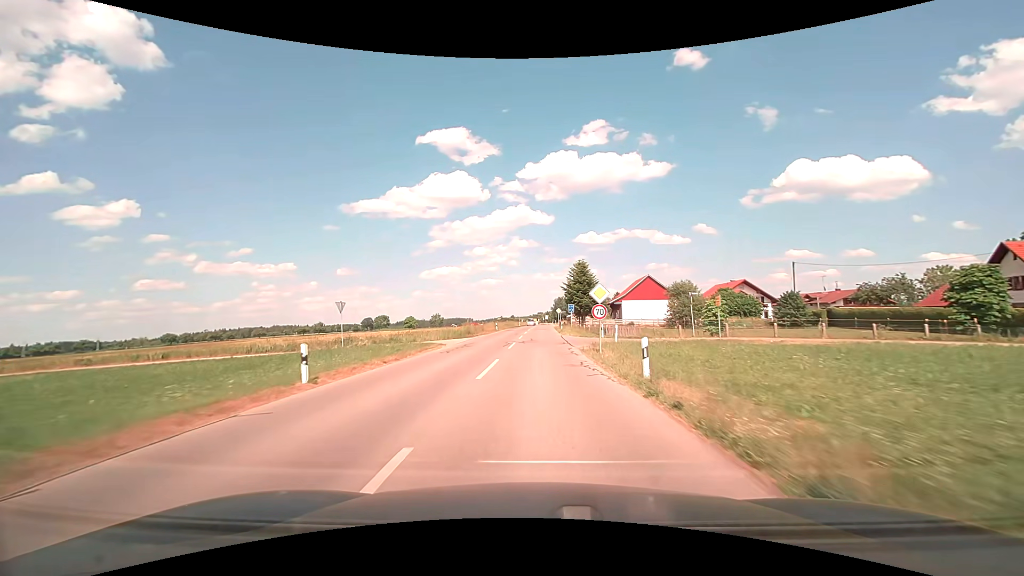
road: tertiary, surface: asphalt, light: Day
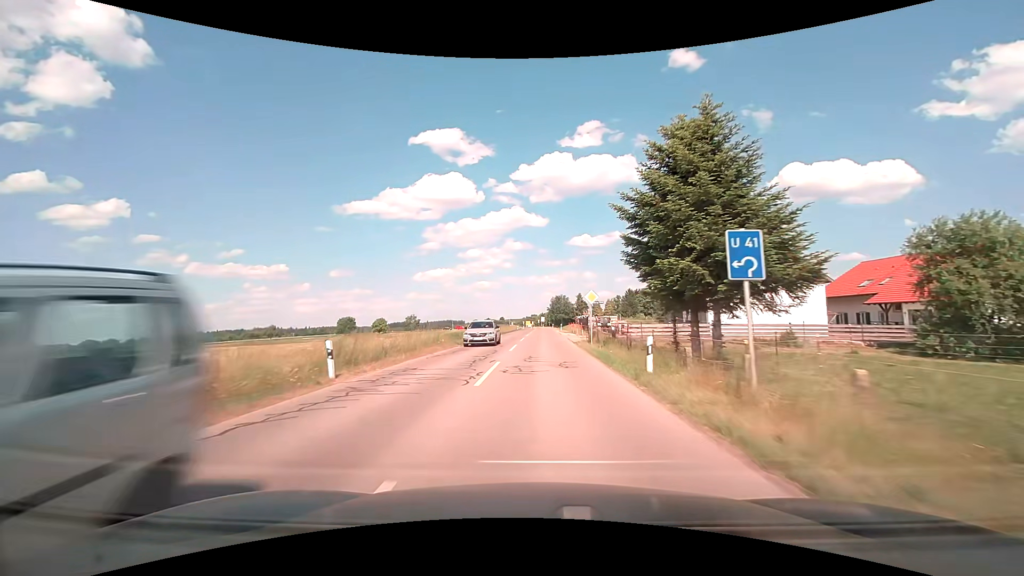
(+0.1, +48.8) m; +1°
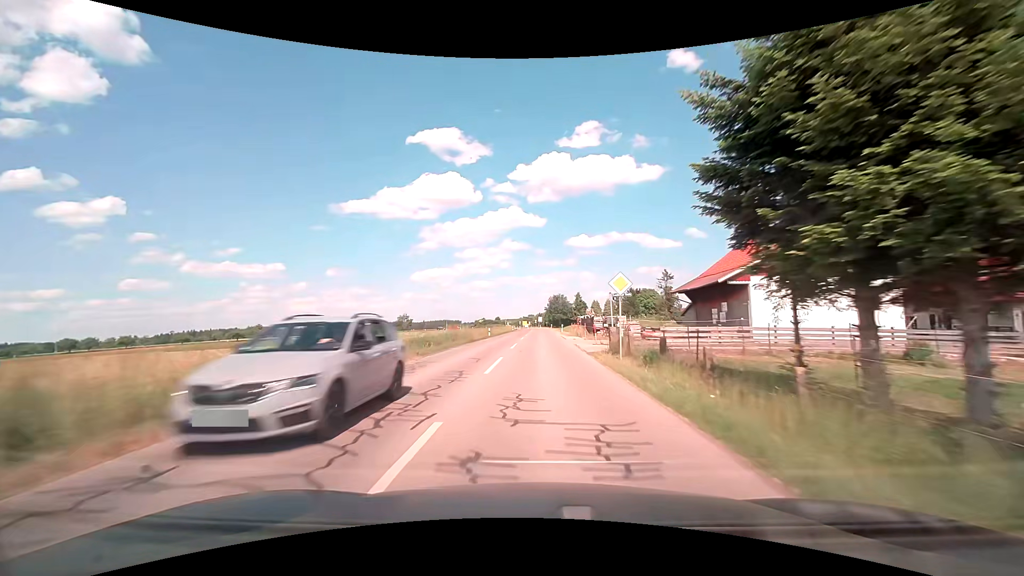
(0.0, +9.7) m; 0°
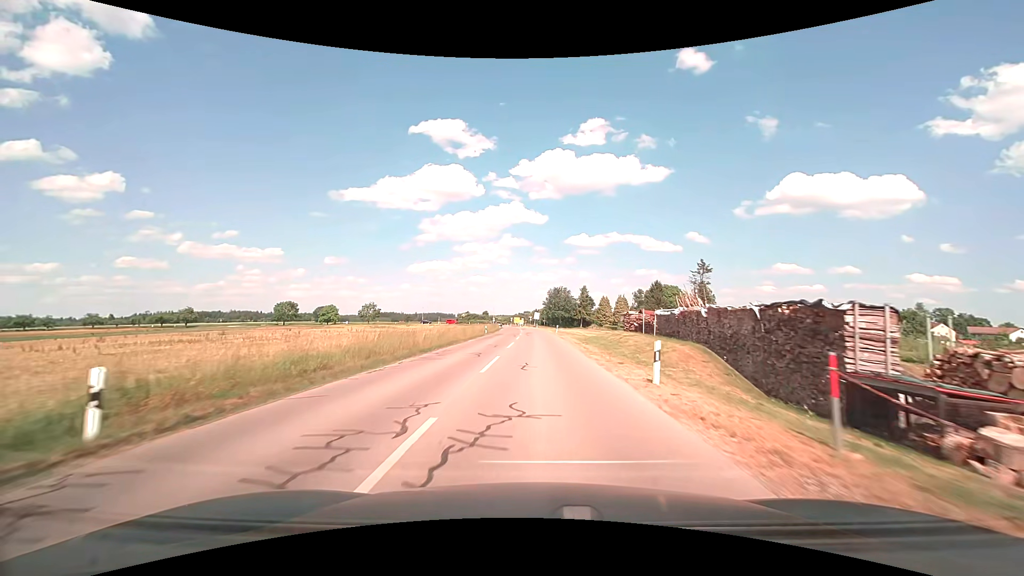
(+0.3, +47.5) m; 0°
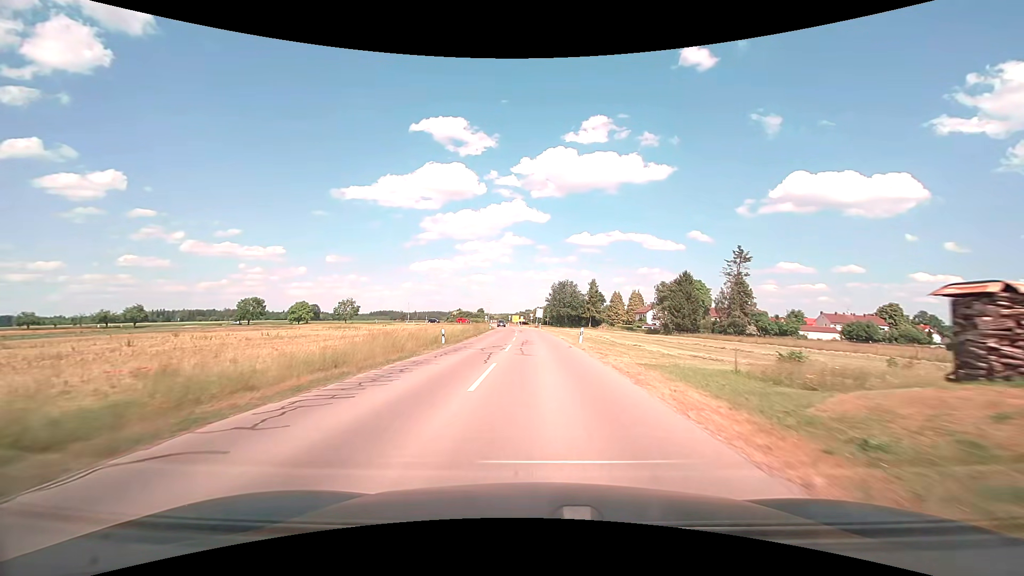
(-0.1, +27.3) m; 0°
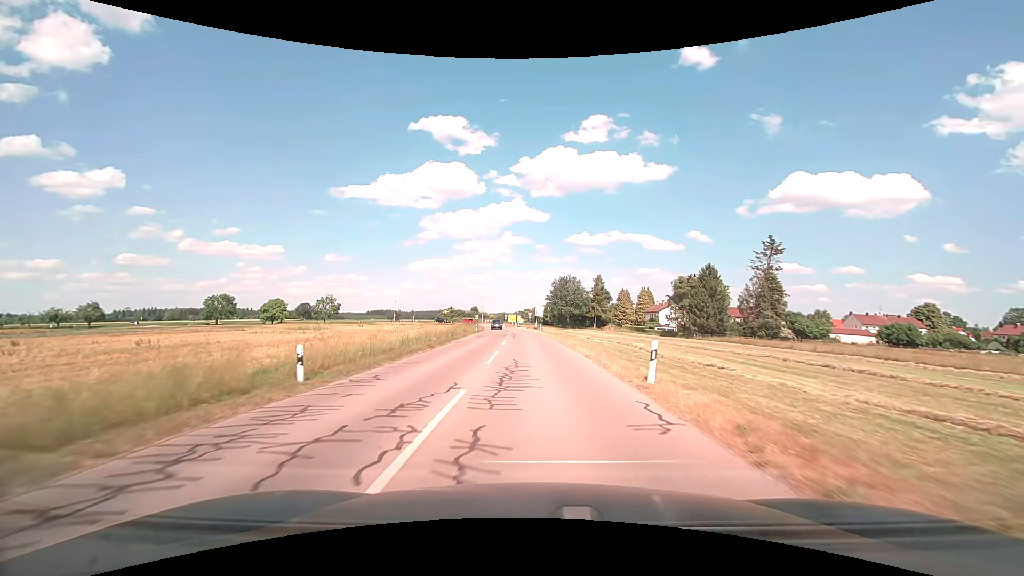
(0.0, +17.6) m; 0°
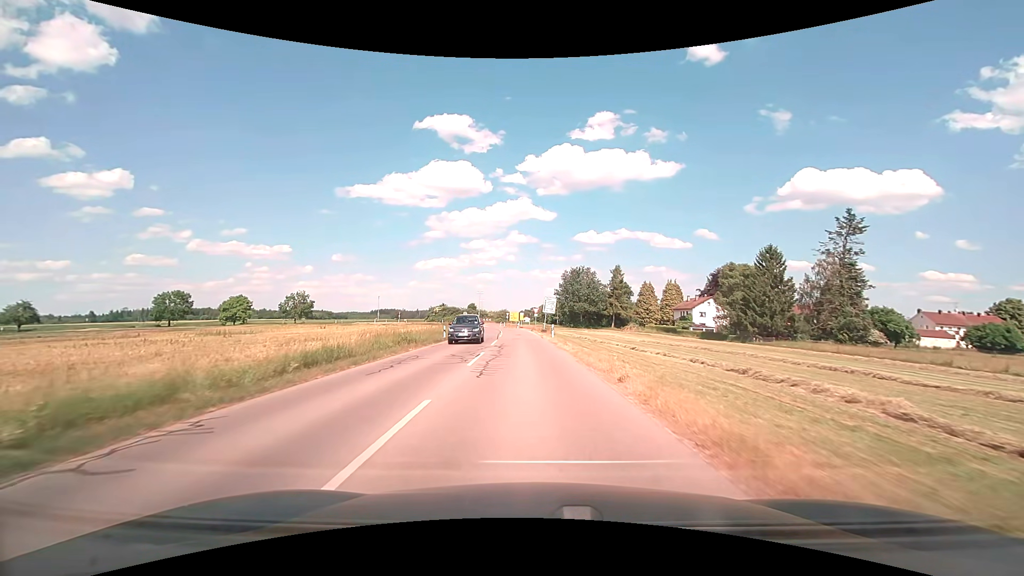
(-0.1, +25.2) m; -1°
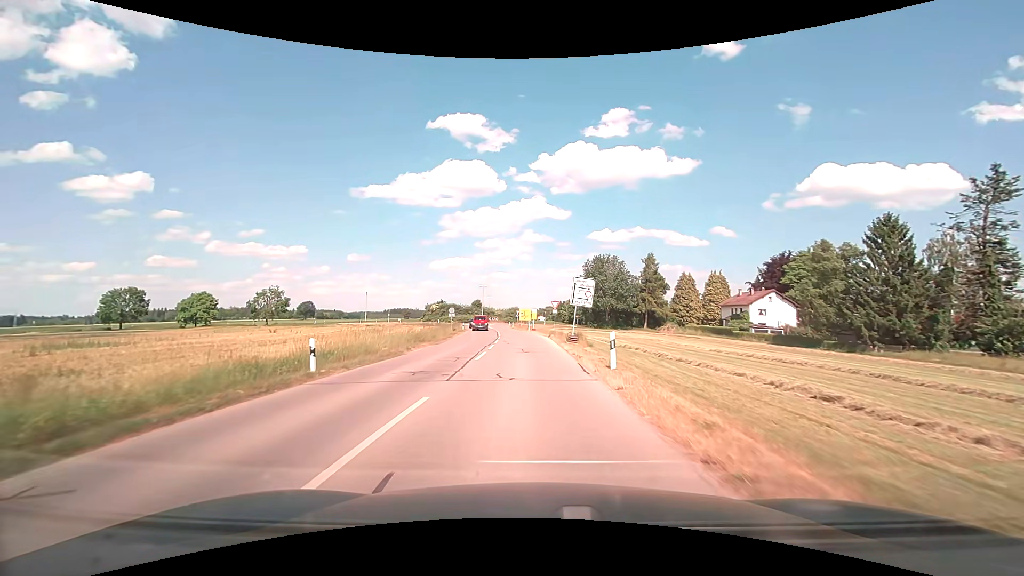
(-0.3, +23.4) m; -2°
(0, +10) (0, +20) (-1, +30) (-1, +40) (-2, +50) (-3, +60) (-5, +70) (-6, +80) (-7, +90) (-8, +100) m
